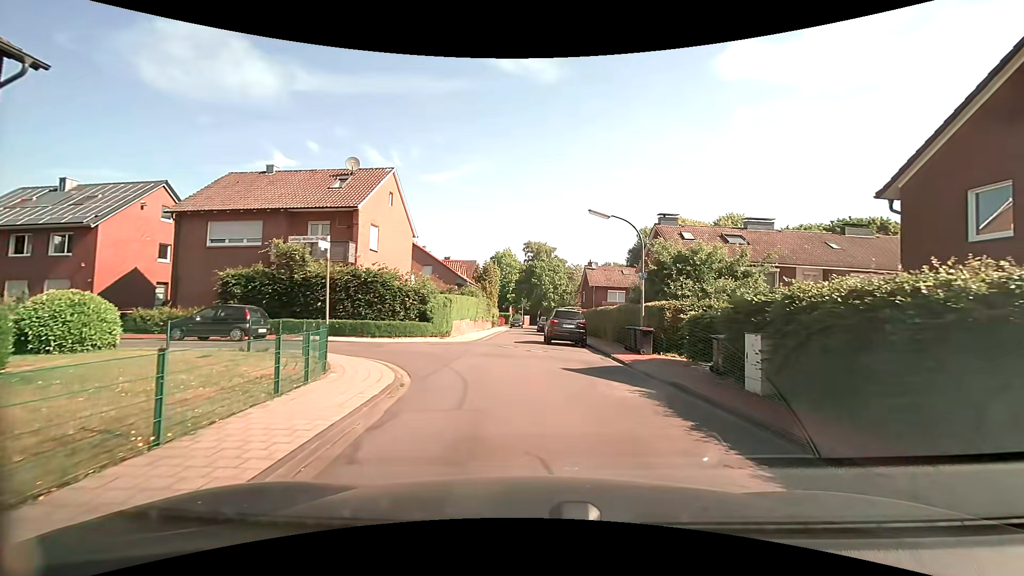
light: Day
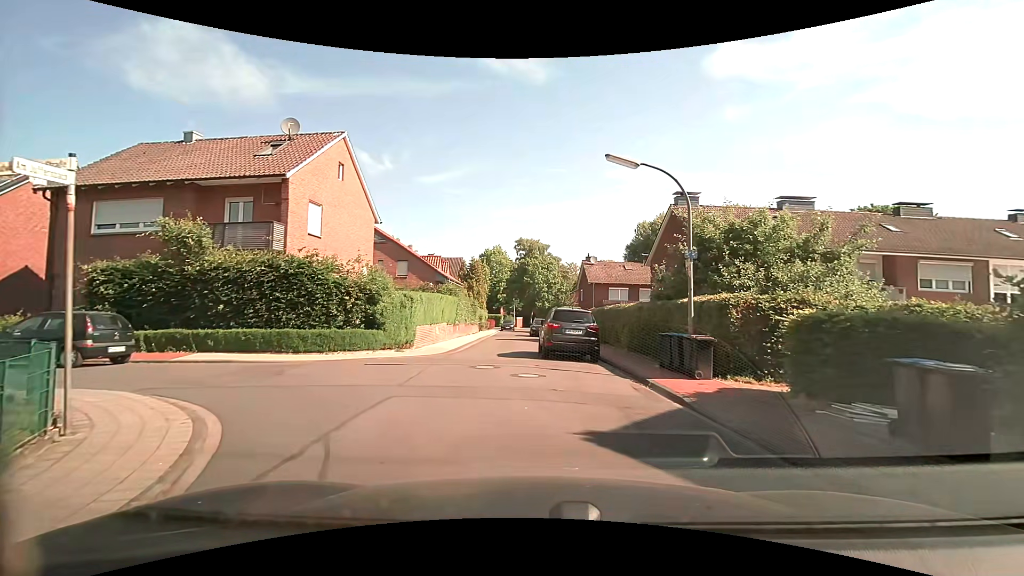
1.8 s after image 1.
(+0.1, +6.4) m; 0°
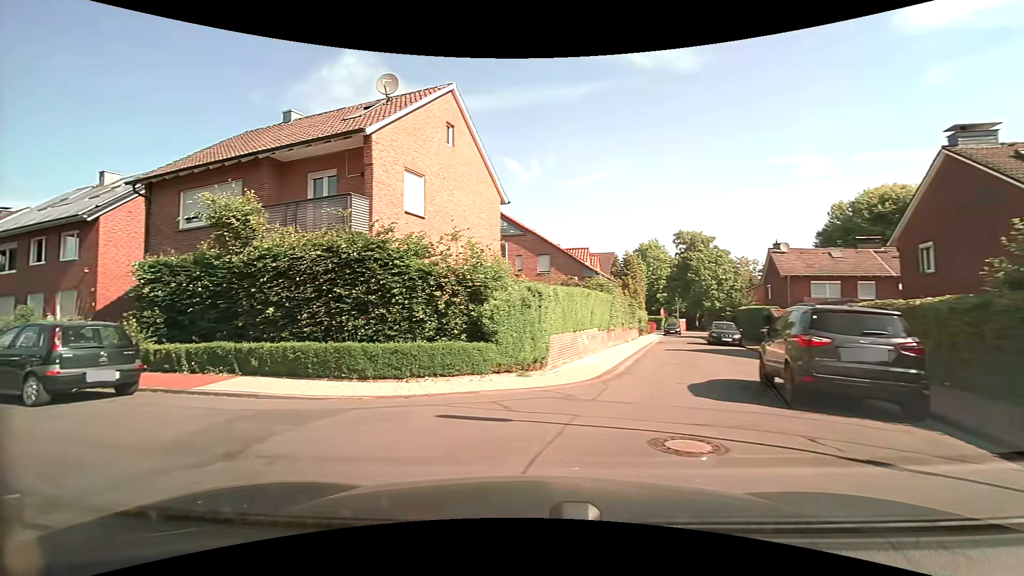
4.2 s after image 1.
(-0.4, +6.9) m; -16°
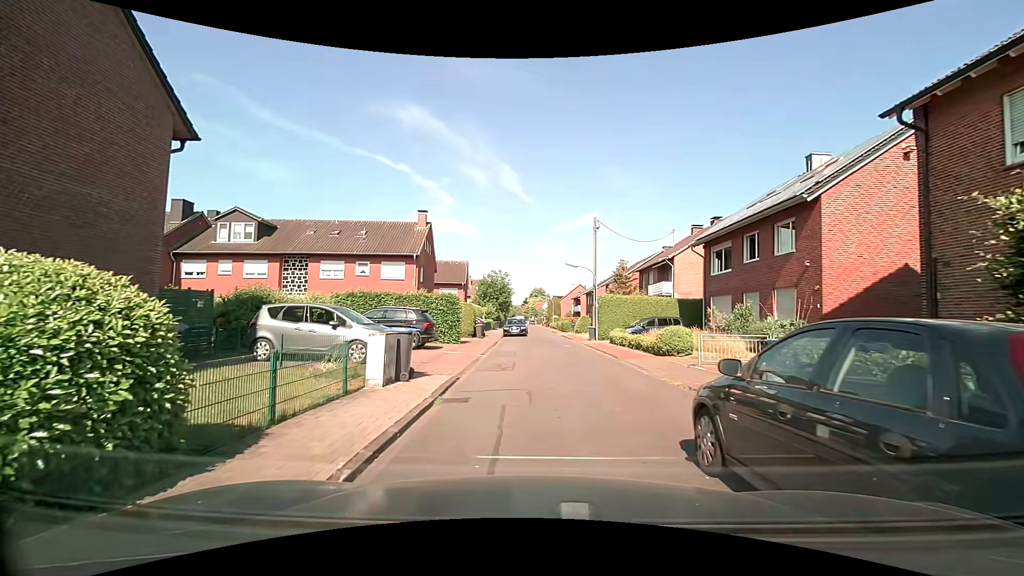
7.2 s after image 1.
(-5.5, +7.1) m; -68°
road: residential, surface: asphalt
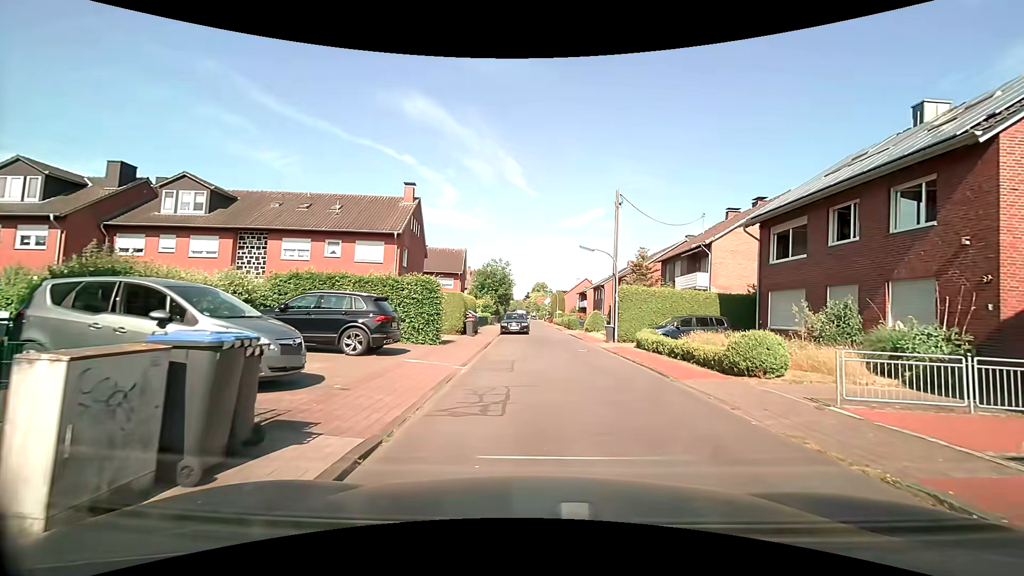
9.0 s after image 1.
(-0.2, +6.6) m; 0°
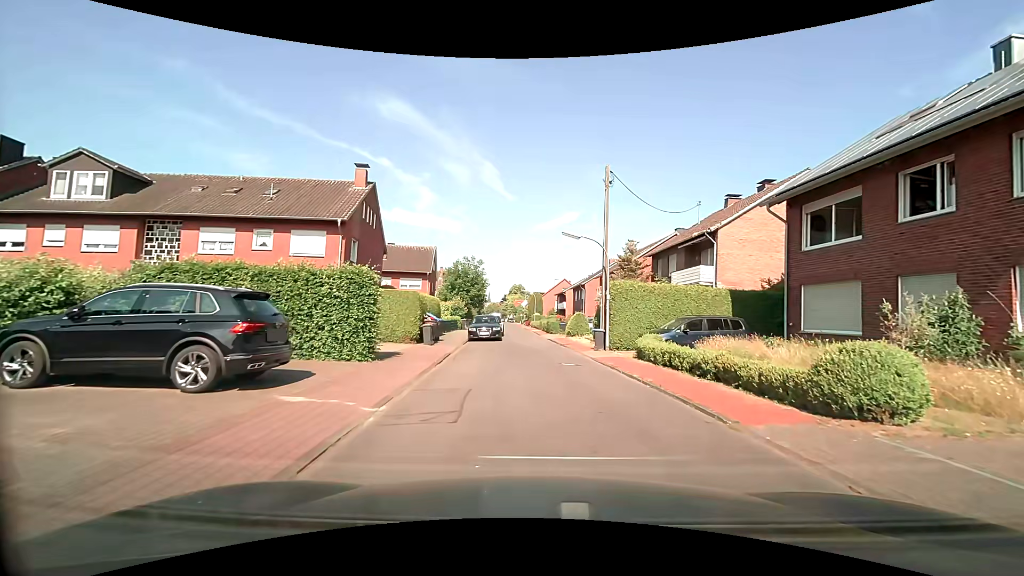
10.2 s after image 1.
(+0.1, +5.2) m; +3°
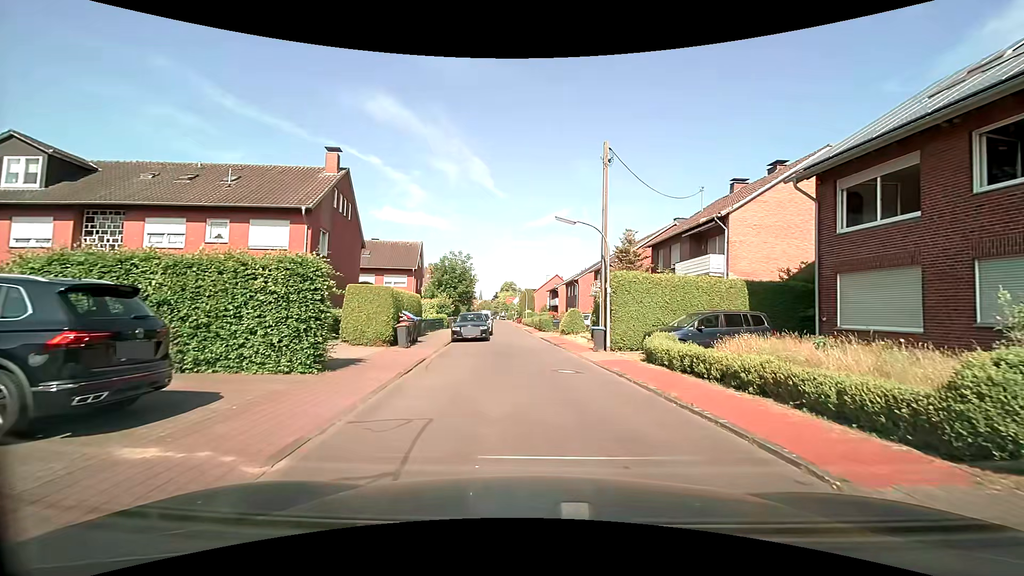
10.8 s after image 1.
(0.0, +2.8) m; +1°
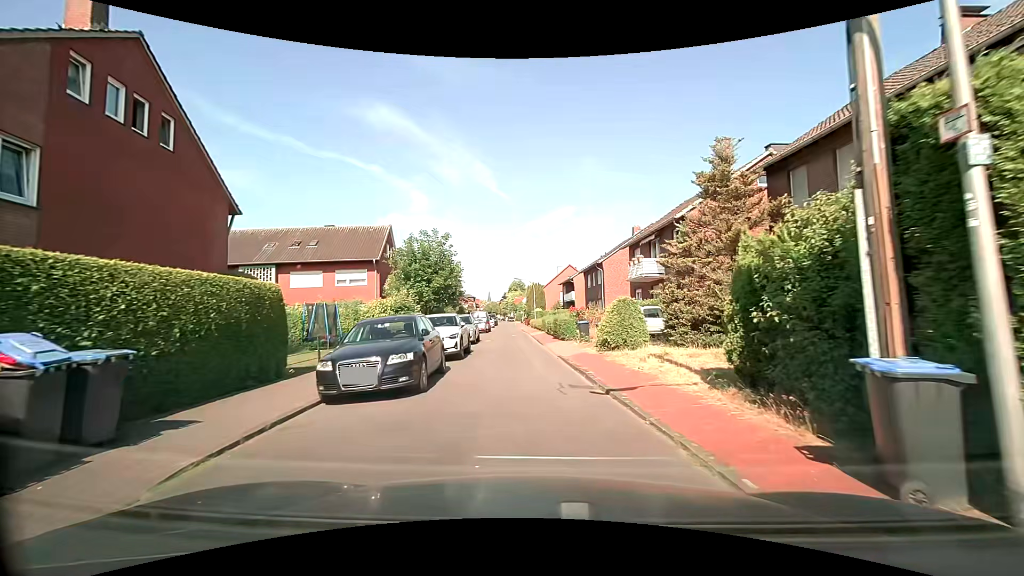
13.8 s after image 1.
(-0.2, +15.9) m; 0°
